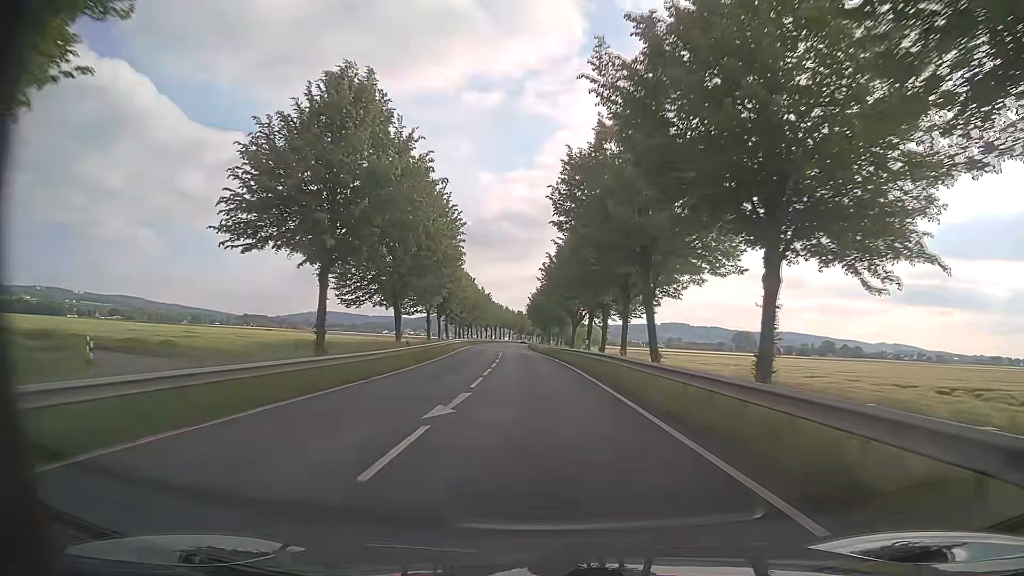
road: primary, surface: asphalt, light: Day
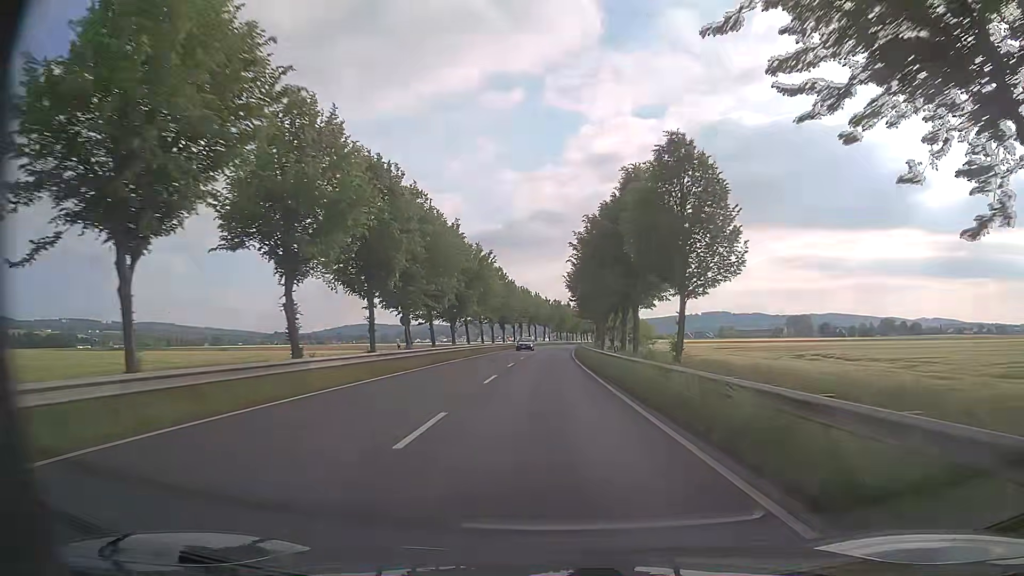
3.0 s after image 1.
(-1.3, +59.3) m; -2°
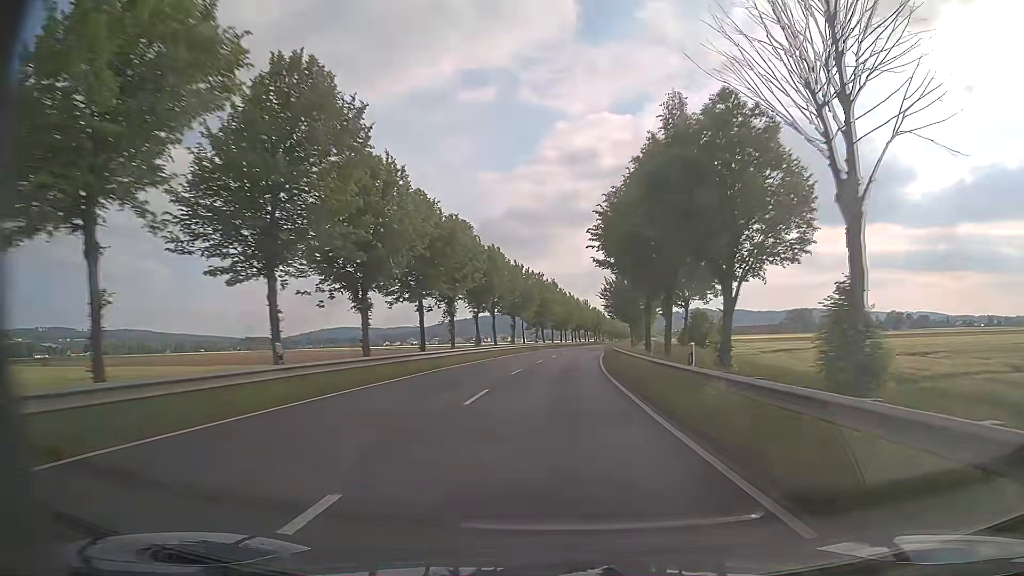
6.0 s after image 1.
(+0.2, +66.2) m; +1°
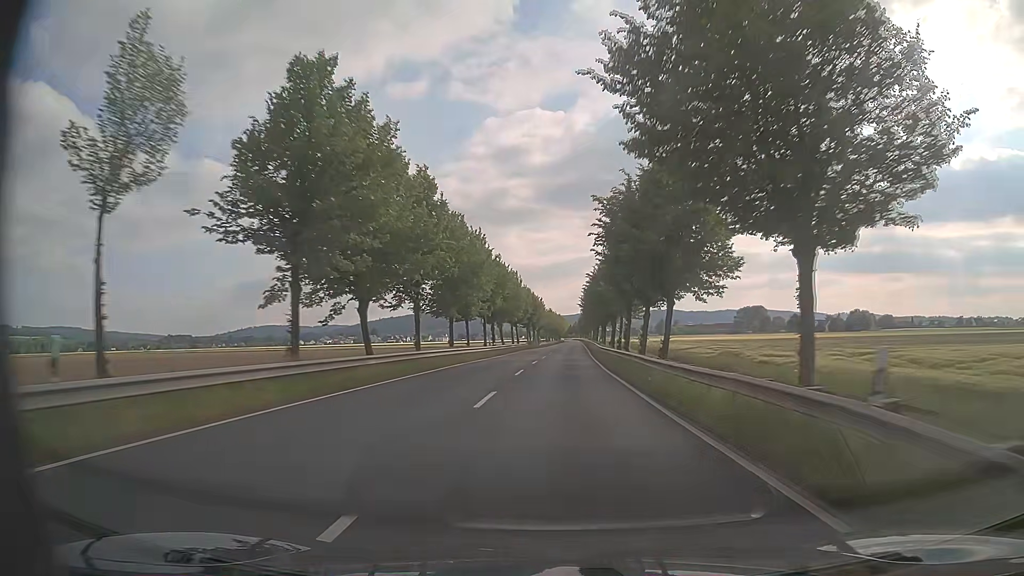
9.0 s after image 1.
(+4.0, +72.2) m; +6°
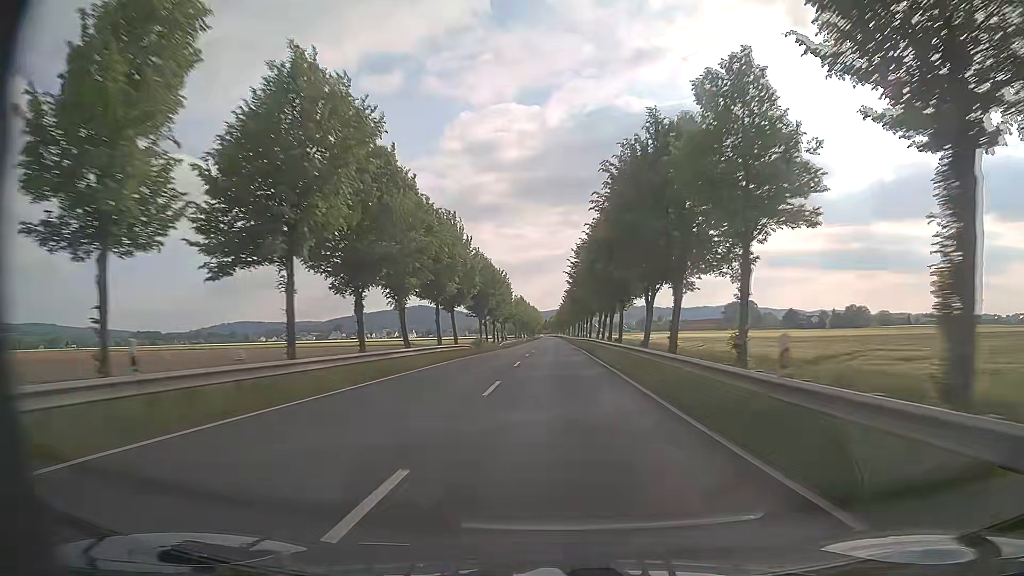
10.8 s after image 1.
(+1.1, +46.2) m; +3°
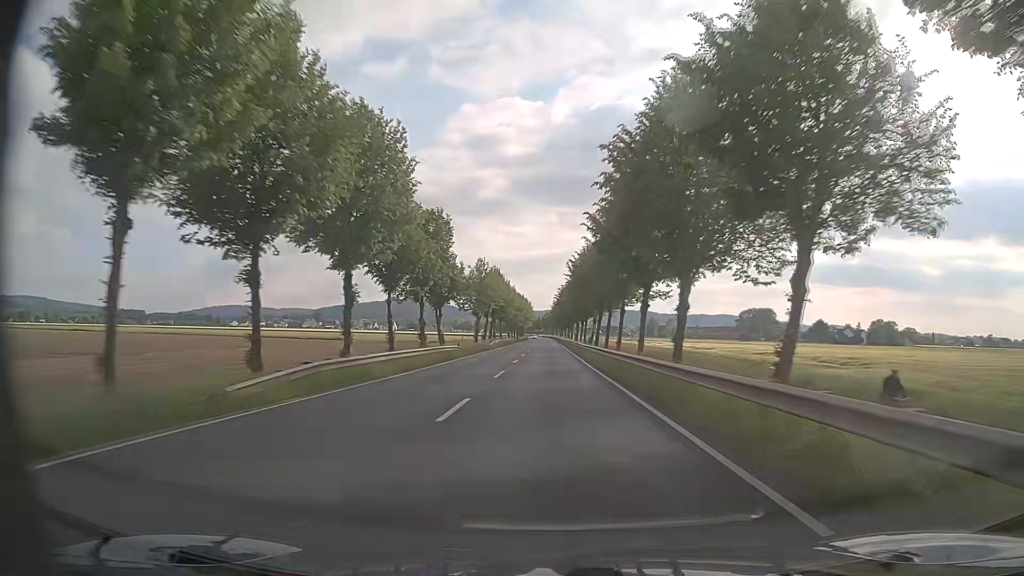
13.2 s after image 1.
(+0.3, +63.7) m; 0°
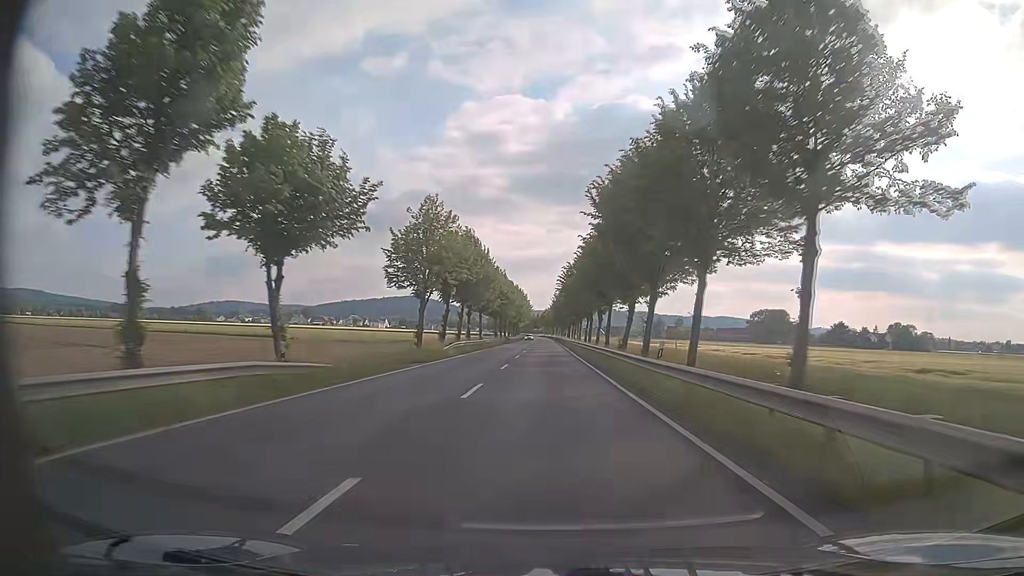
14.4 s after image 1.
(+0.2, +32.3) m; 0°
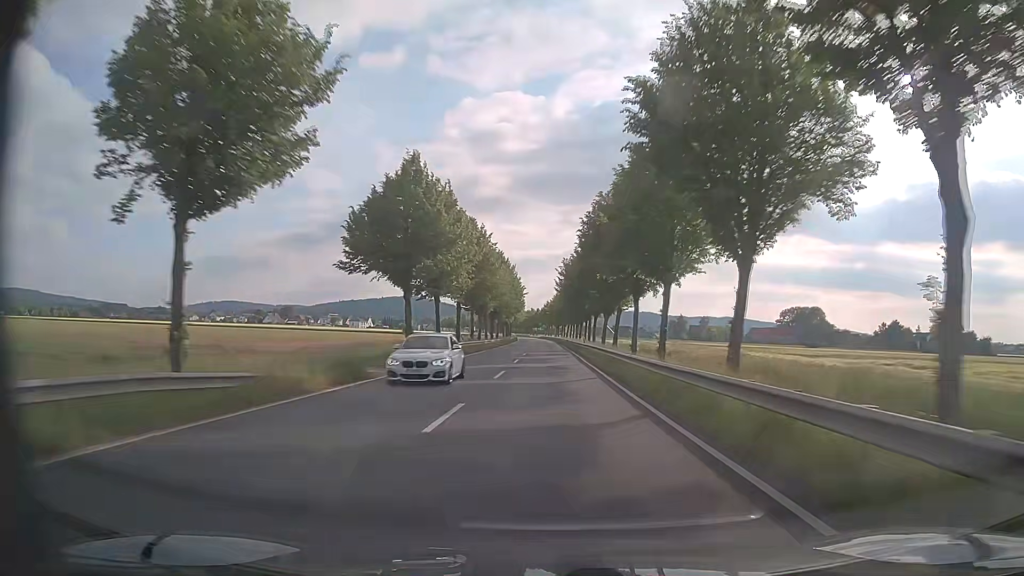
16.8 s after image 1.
(0.0, +65.1) m; 0°
(0, +10) (0, +20) (0, +30) (0, +40) (0, +50) (0, +60) (0, +70) (0, +80) (0, +90) (0, +100) m
